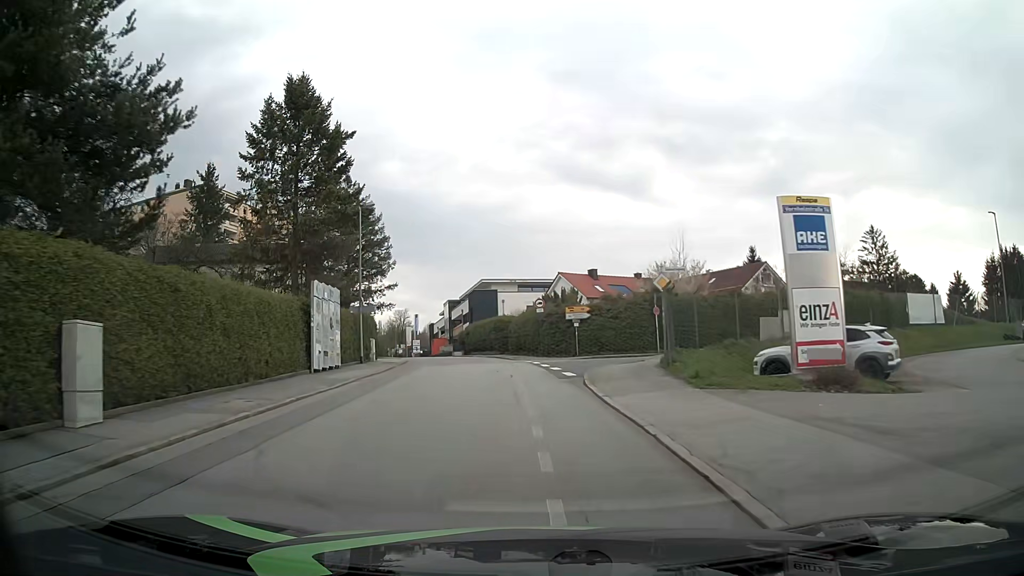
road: residential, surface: asphalt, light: Day
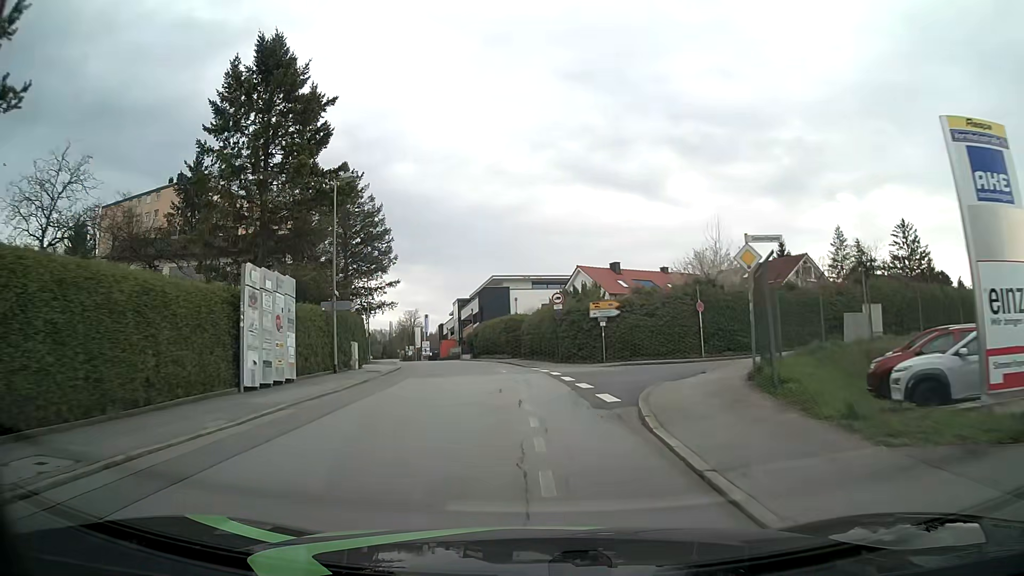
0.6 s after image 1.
(-0.1, +6.9) m; -1°
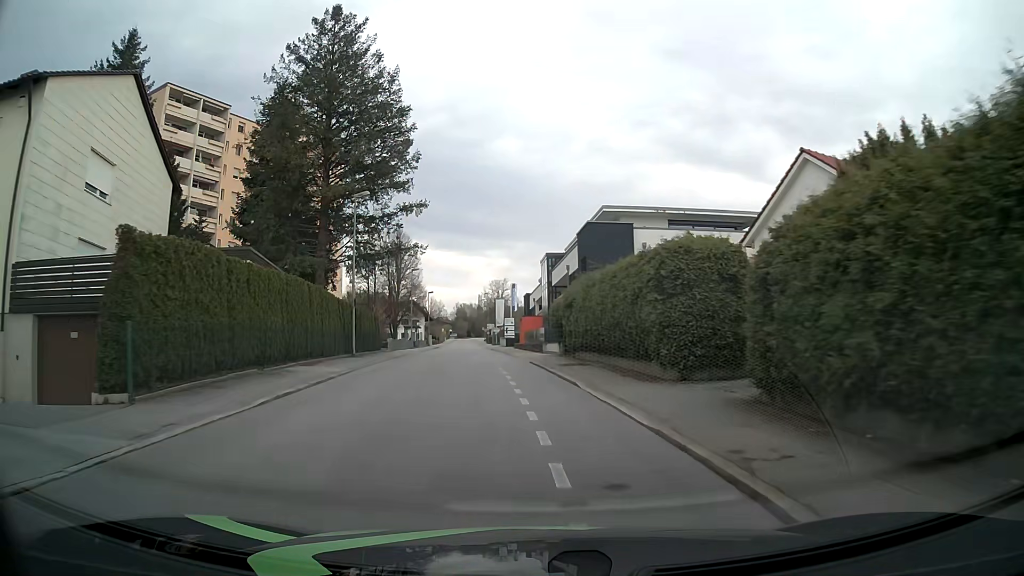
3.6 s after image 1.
(-2.3, +33.8) m; -9°
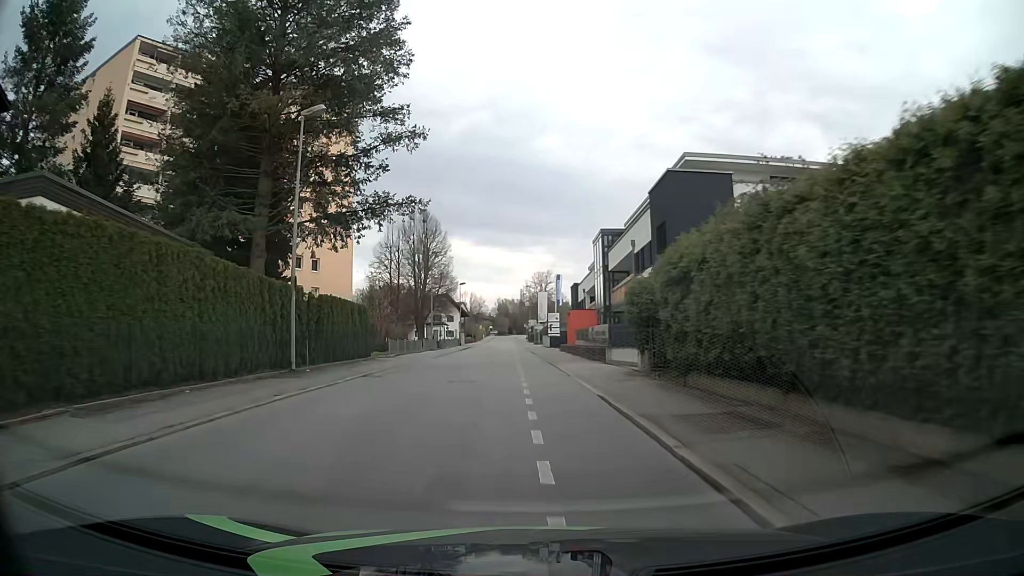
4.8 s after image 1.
(-0.4, +13.8) m; -3°
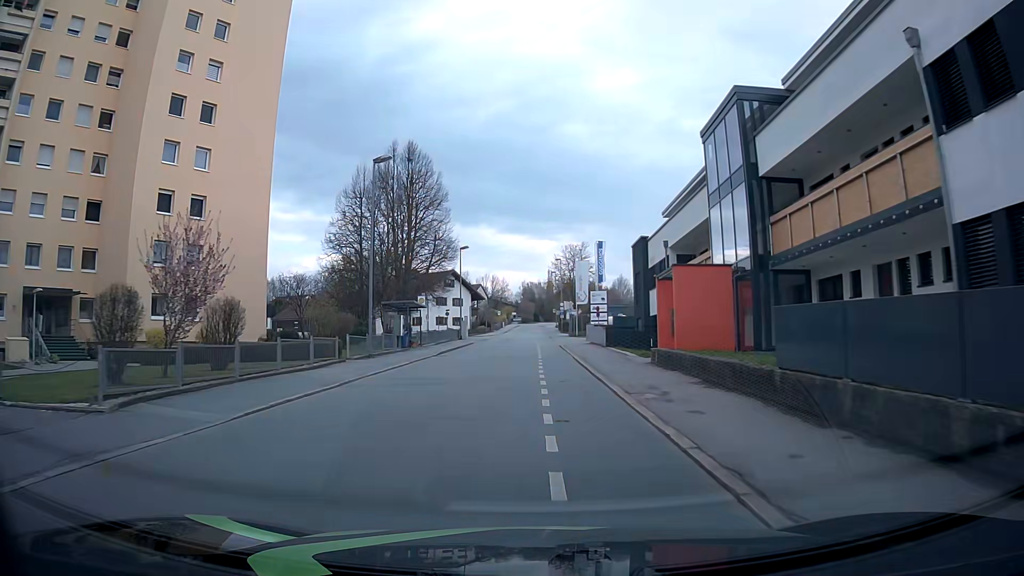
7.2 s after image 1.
(-0.9, +28.6) m; -2°
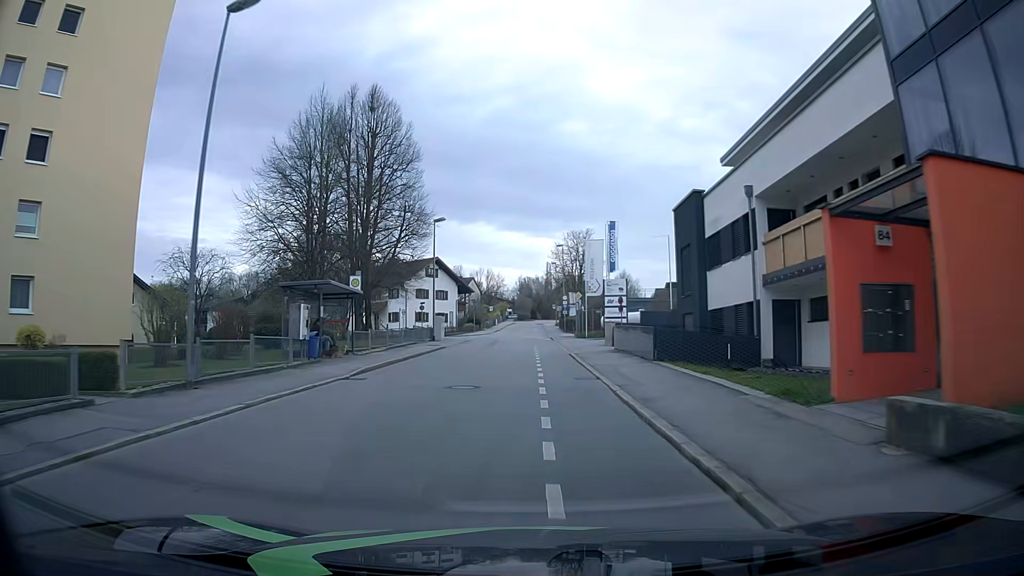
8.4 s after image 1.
(0.0, +14.4) m; 0°
